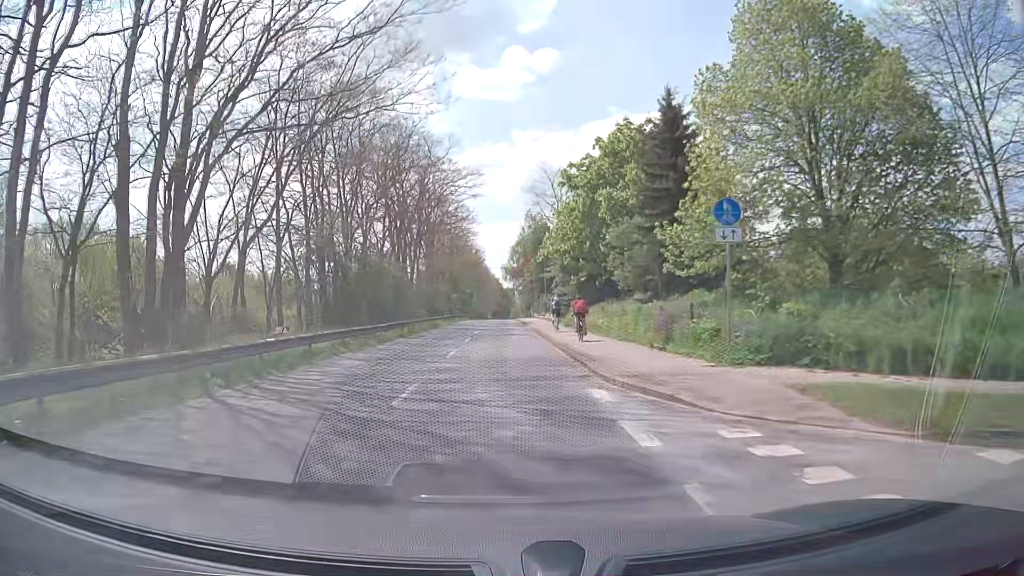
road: tertiary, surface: asphalt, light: Day
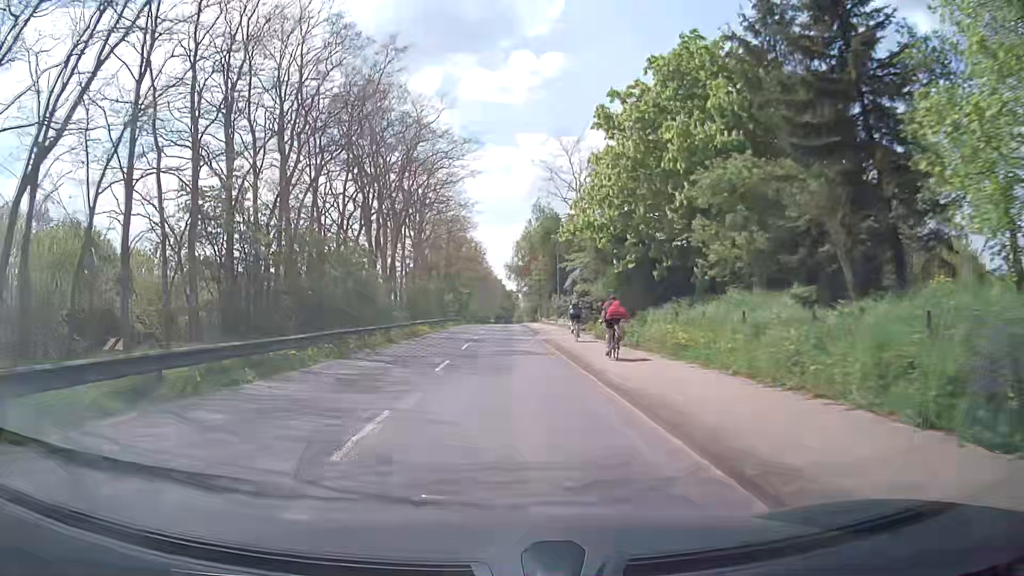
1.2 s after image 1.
(0.0, +12.9) m; 0°
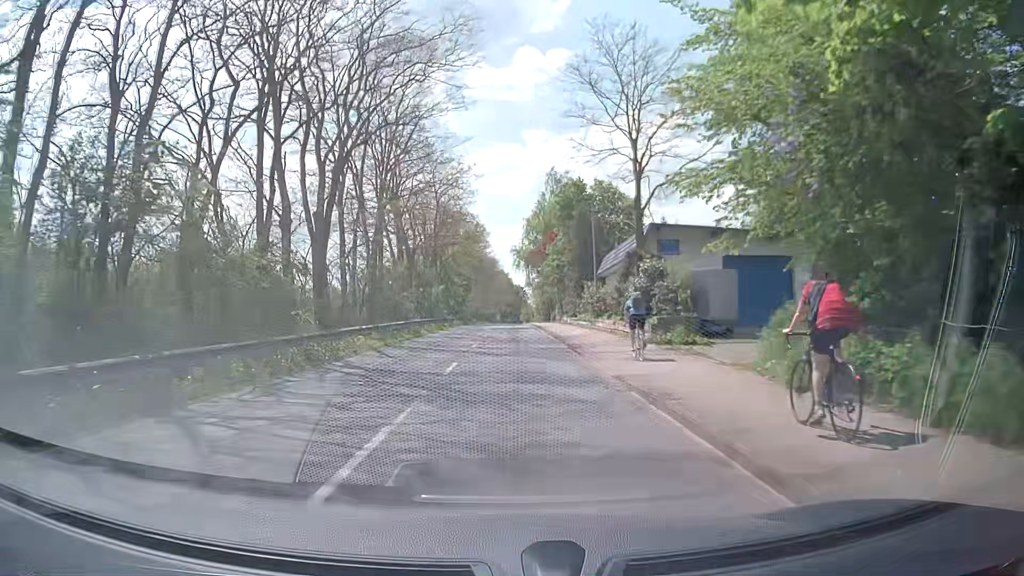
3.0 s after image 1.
(0.0, +19.9) m; -1°
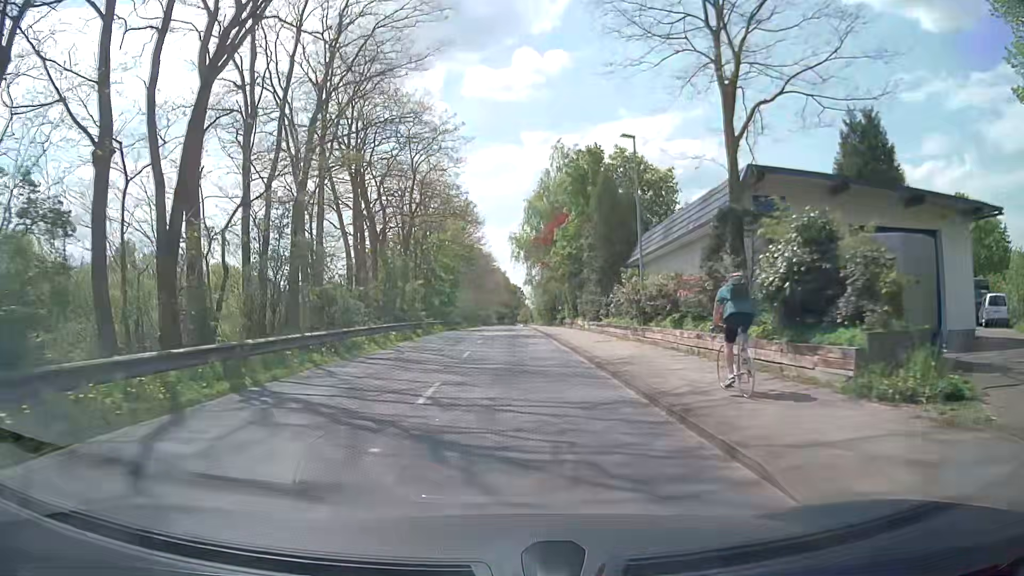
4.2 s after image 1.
(+0.2, +13.5) m; +1°
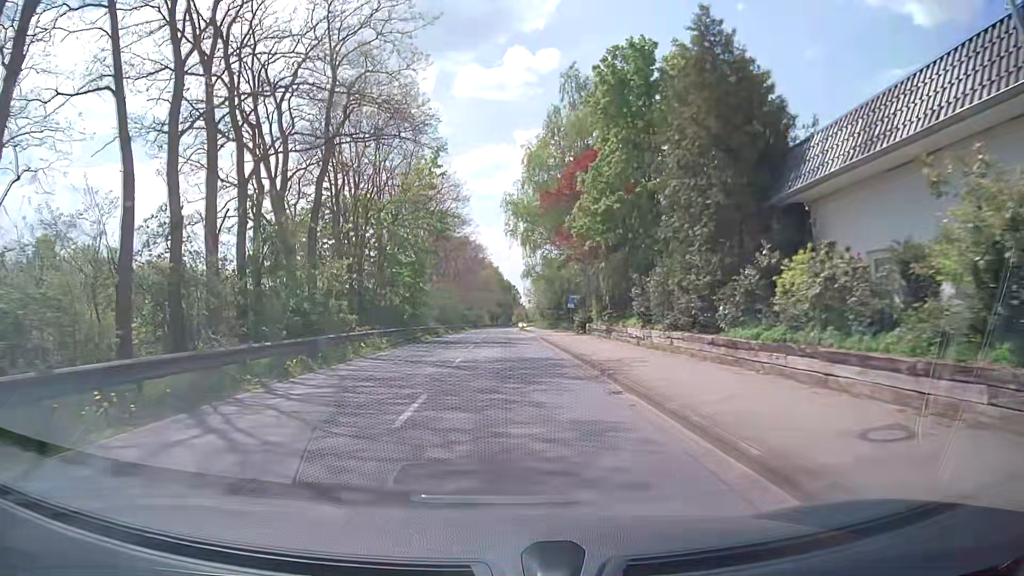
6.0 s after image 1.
(+0.1, +20.0) m; 0°
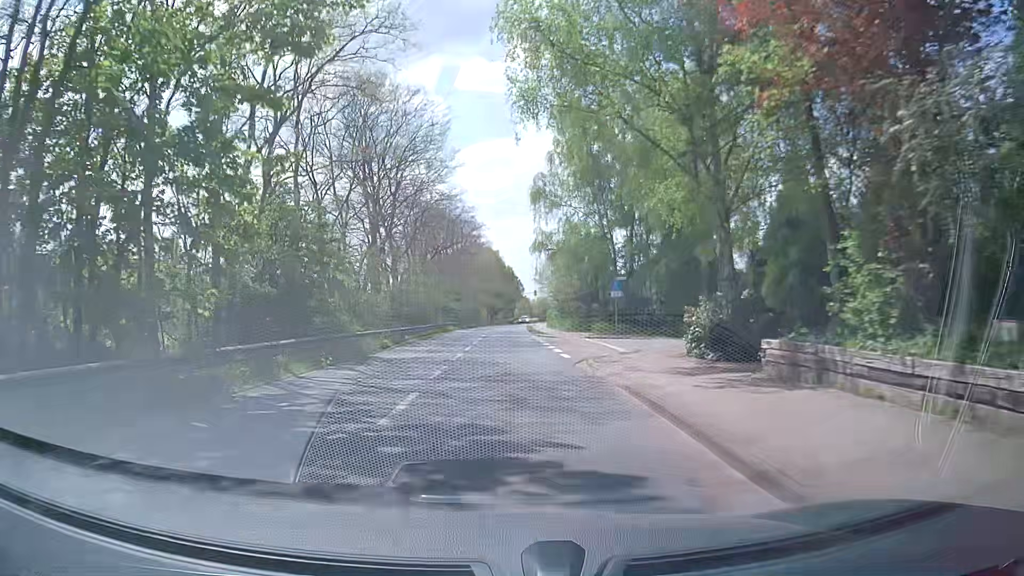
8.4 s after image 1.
(+0.2, +26.2) m; -1°
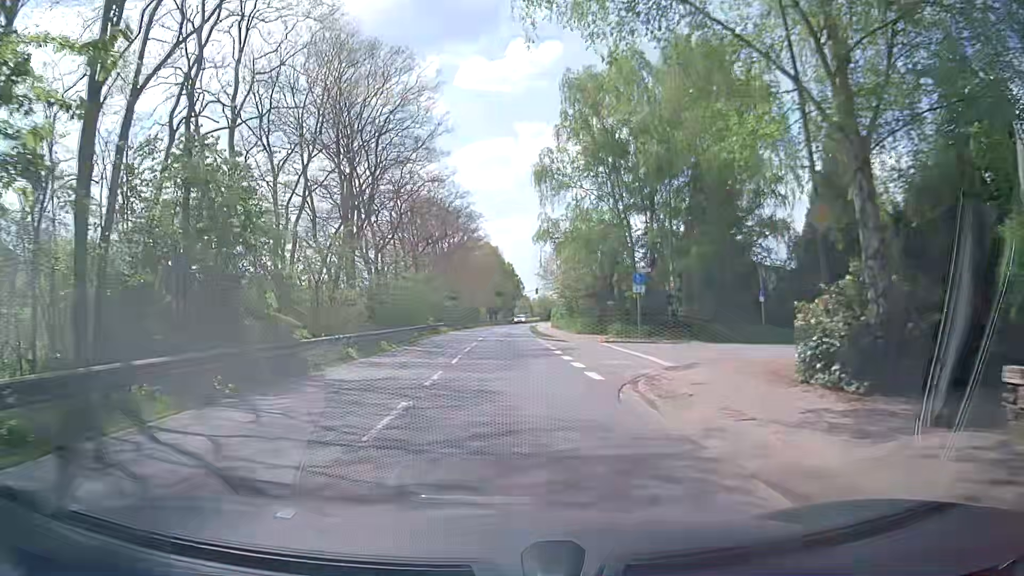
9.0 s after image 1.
(+0.1, +6.6) m; +1°
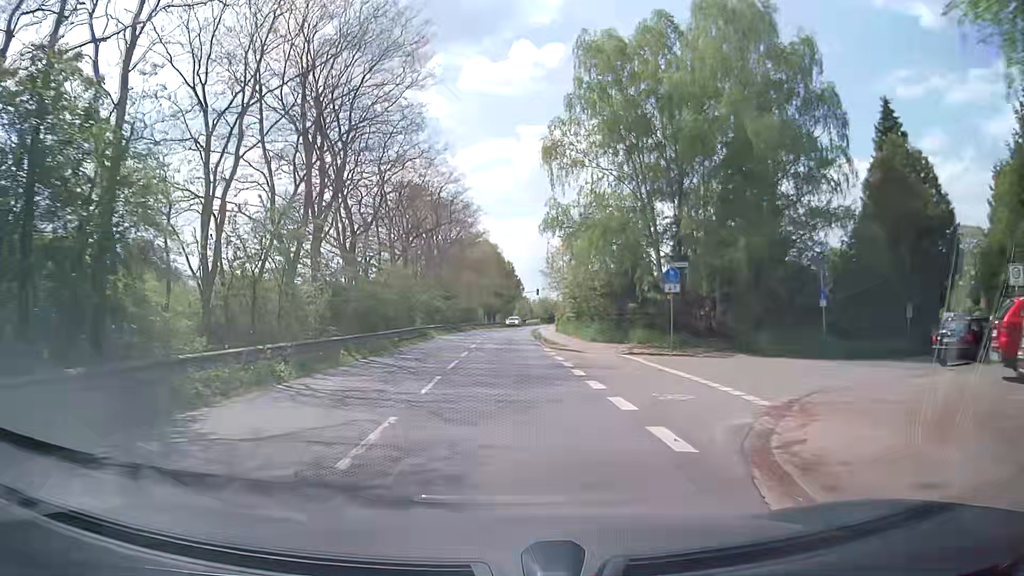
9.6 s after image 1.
(0.0, +6.7) m; 0°
(0, +10) (0, +20) (0, +30) (0, +40) (0, +50) (0, +60) (+1, +70) (+2, +80) (+3, +90) (+5, +100) m
